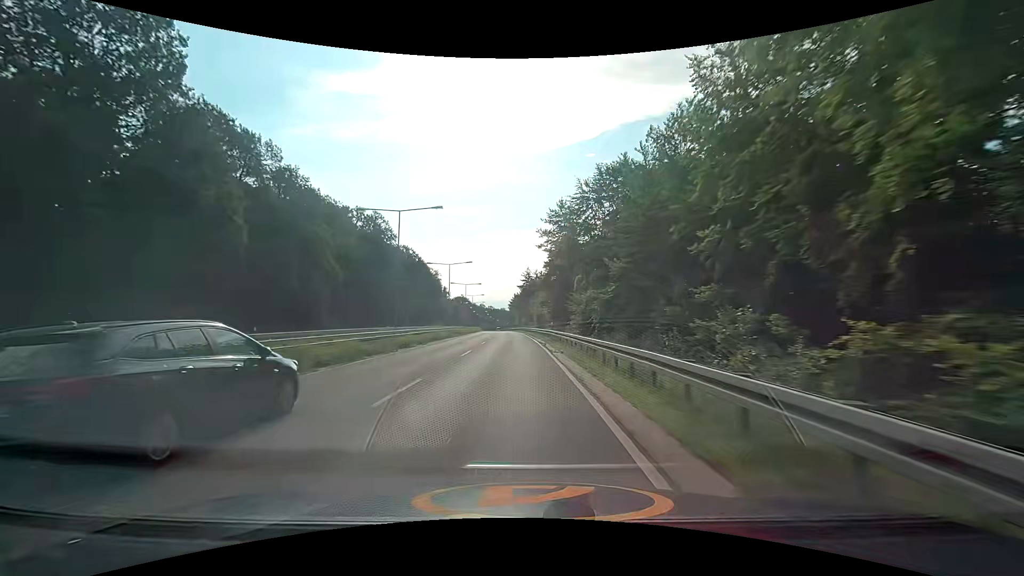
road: trunk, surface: asphalt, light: Day
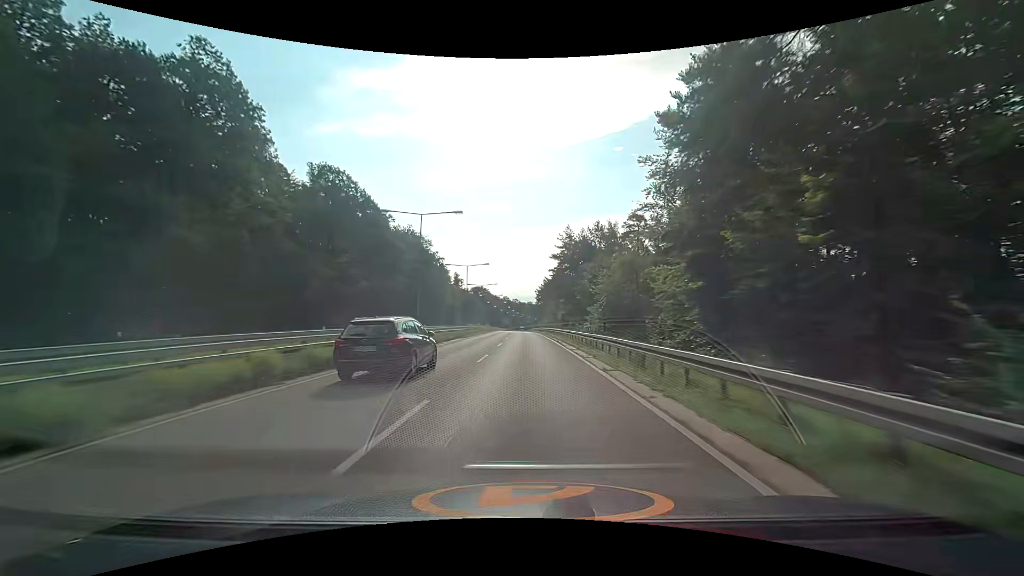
(-2.5, +63.1) m; -4°
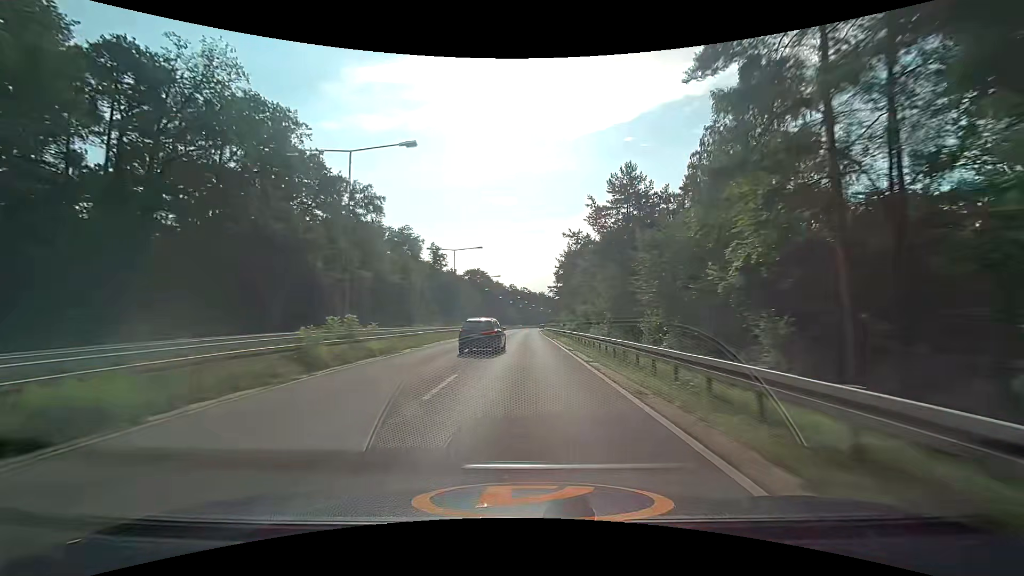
(-0.2, +79.4) m; -1°
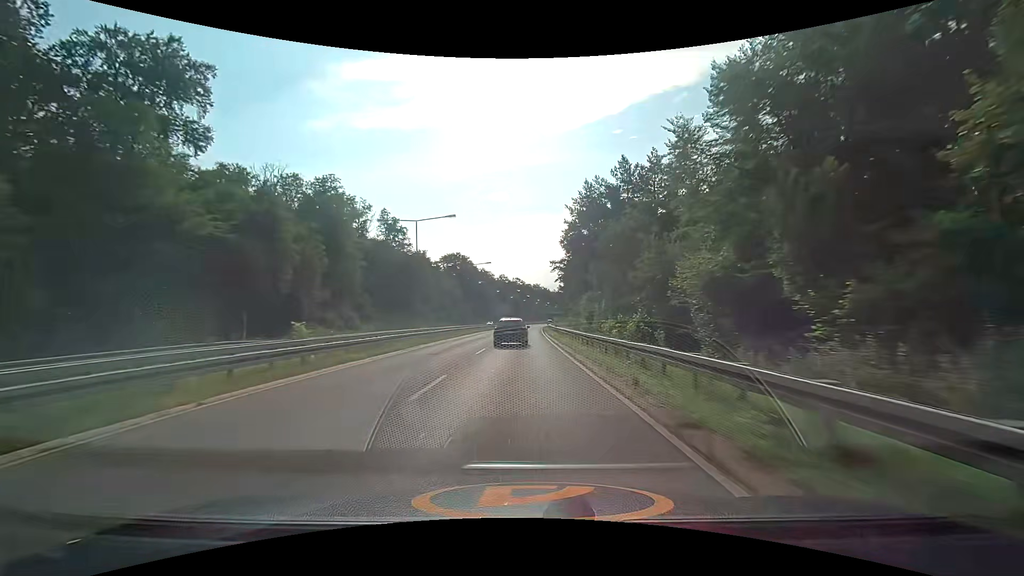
(+0.3, +47.8) m; +1°
